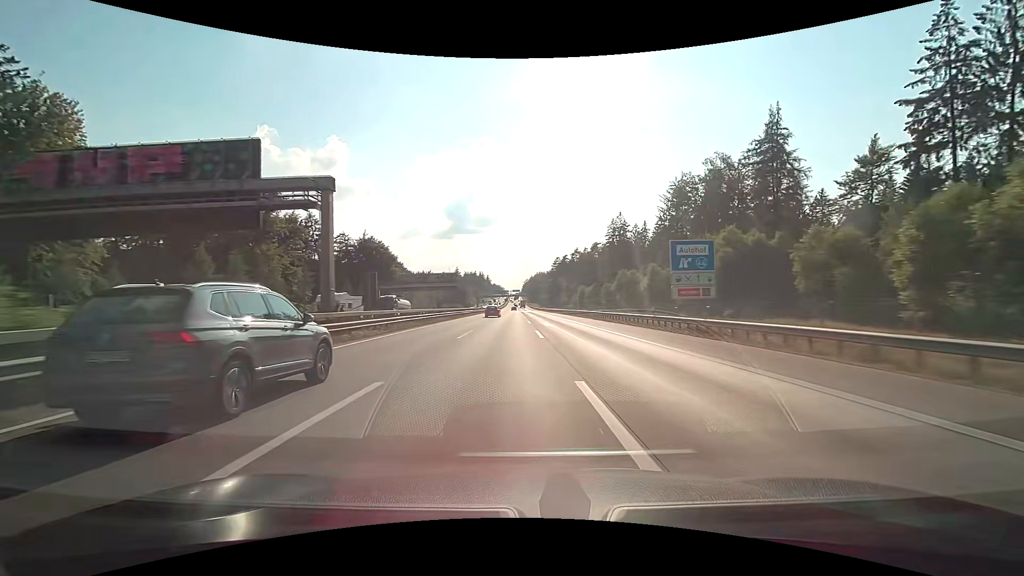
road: motorway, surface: concrete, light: Day
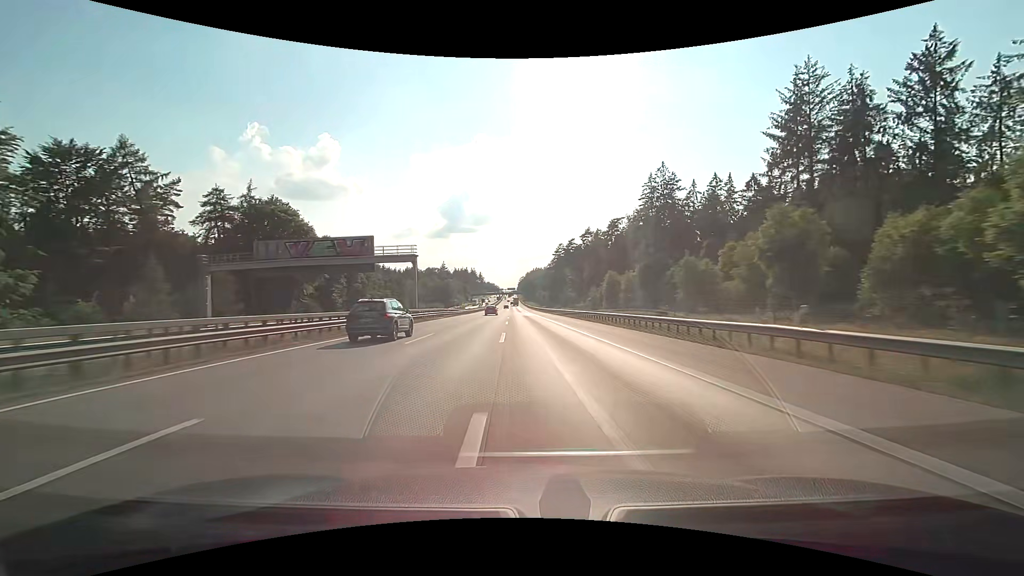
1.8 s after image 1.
(+0.3, +57.1) m; +1°
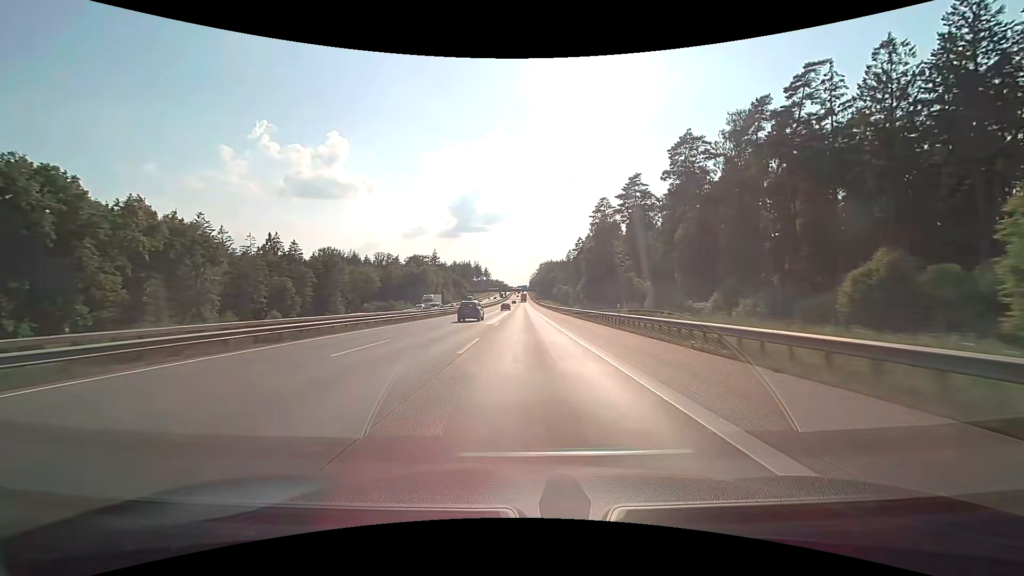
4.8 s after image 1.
(-1.4, +95.3) m; -1°
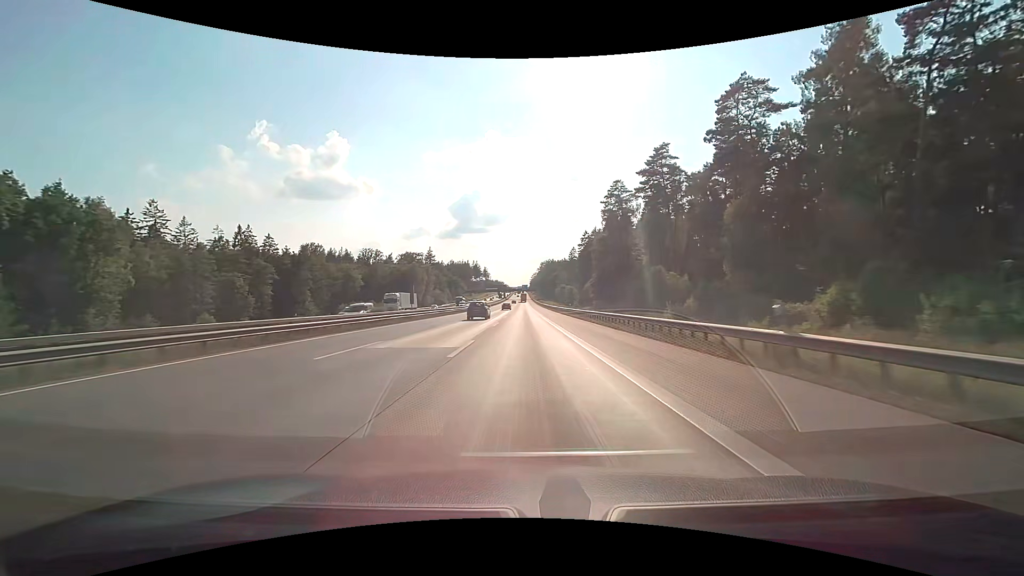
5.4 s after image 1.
(0.0, +19.1) m; 0°
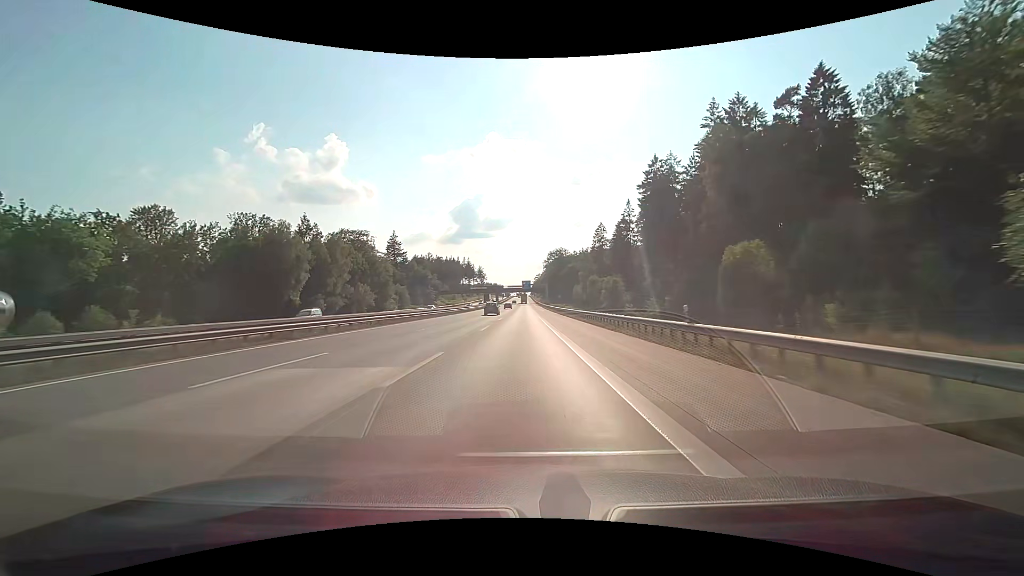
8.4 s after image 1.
(+0.1, +95.1) m; 0°
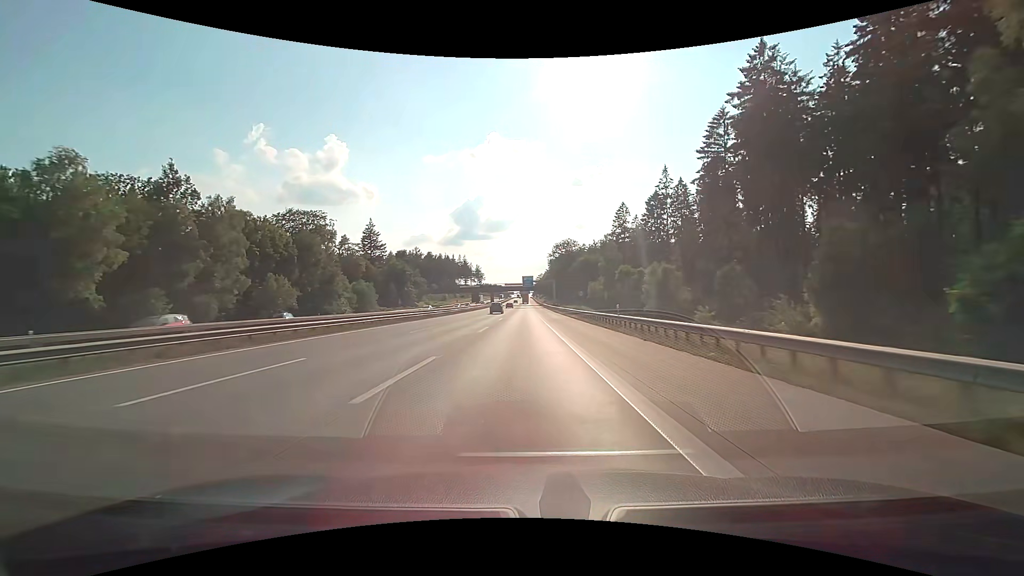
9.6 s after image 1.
(0.0, +37.9) m; 0°
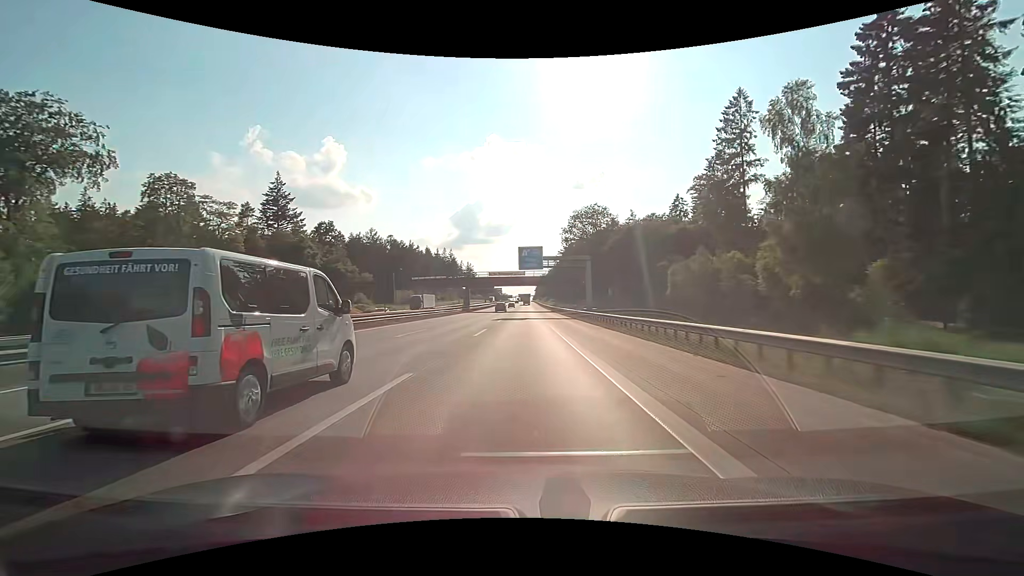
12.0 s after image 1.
(-0.1, +75.9) m; 0°
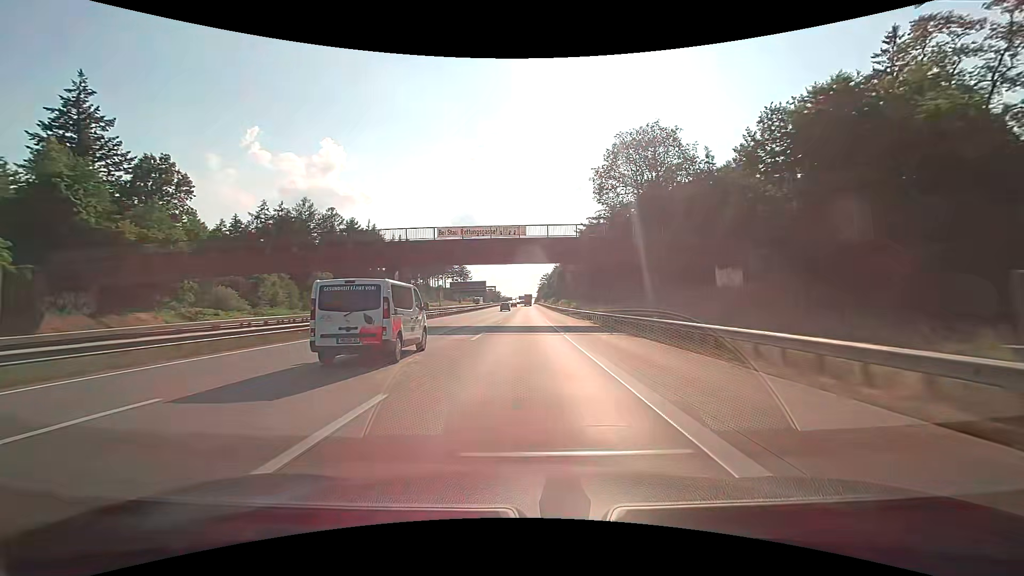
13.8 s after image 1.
(0.0, +57.0) m; 0°
(0, +10) (0, +20) (0, +30) (0, +40) (0, +50) (0, +60) (0, +70) (0, +80) (0, +90) (0, +100) m
